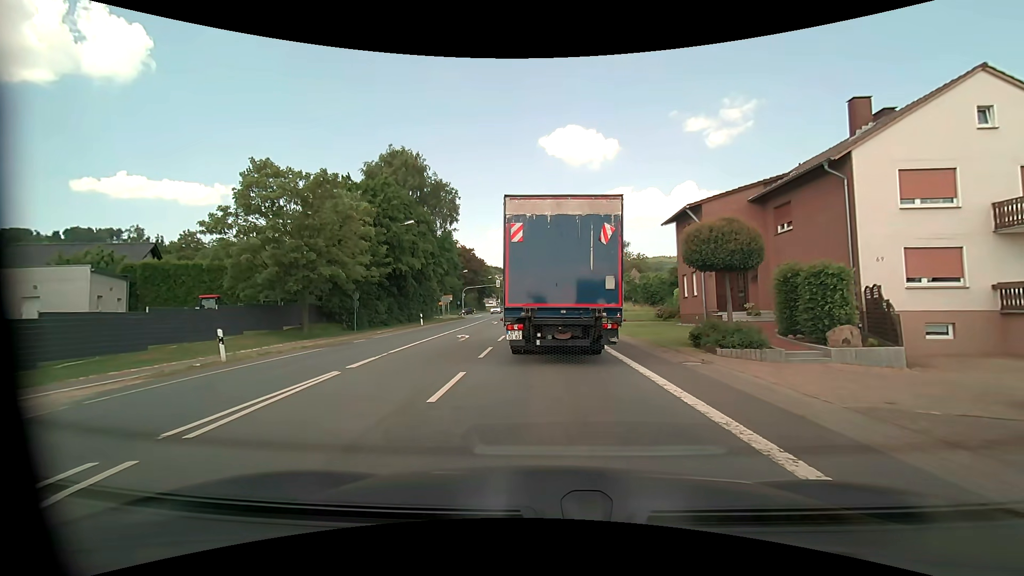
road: primary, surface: asphalt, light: Day
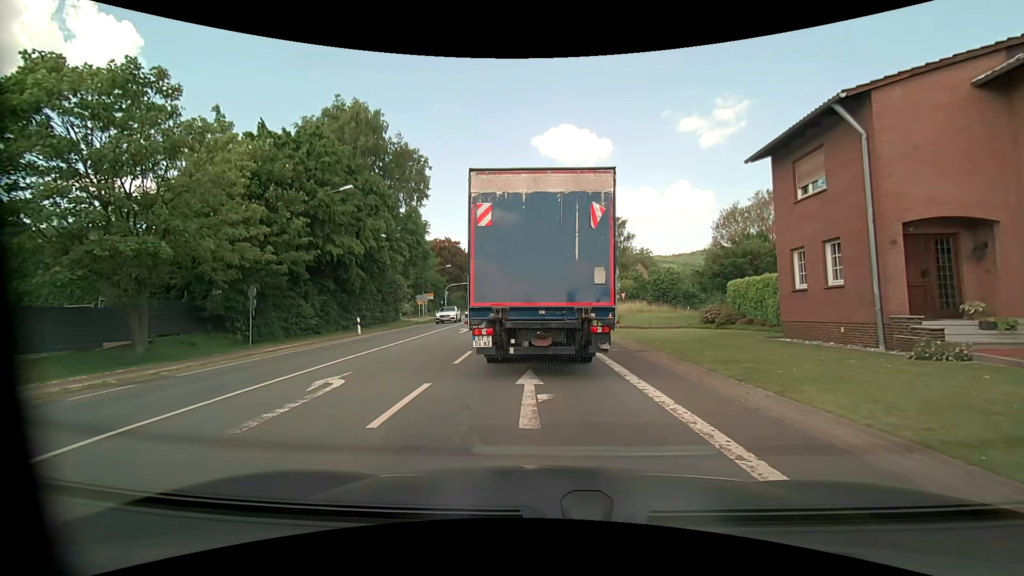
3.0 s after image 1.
(+0.1, +13.5) m; +1°
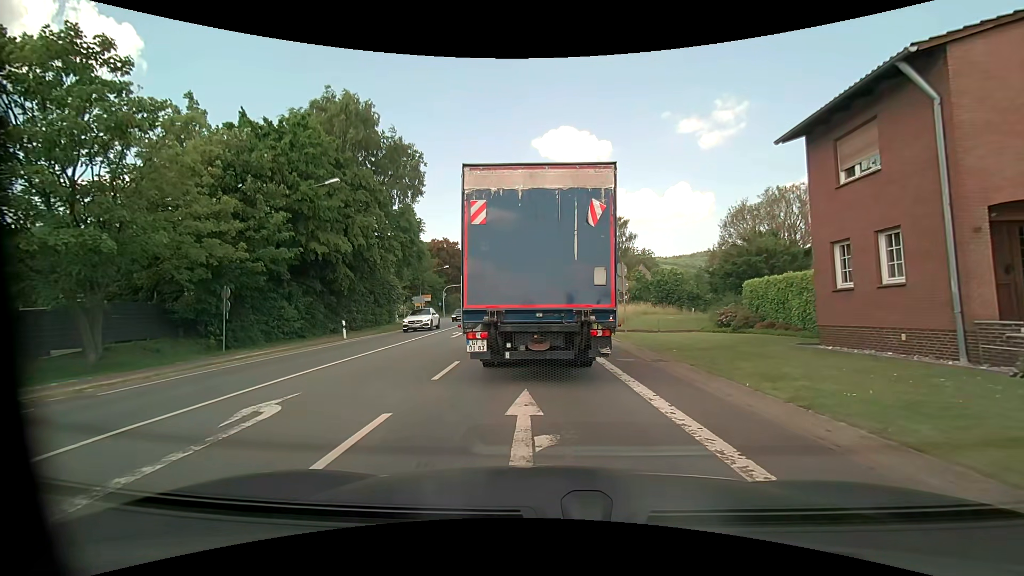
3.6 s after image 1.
(0.0, +2.2) m; -1°
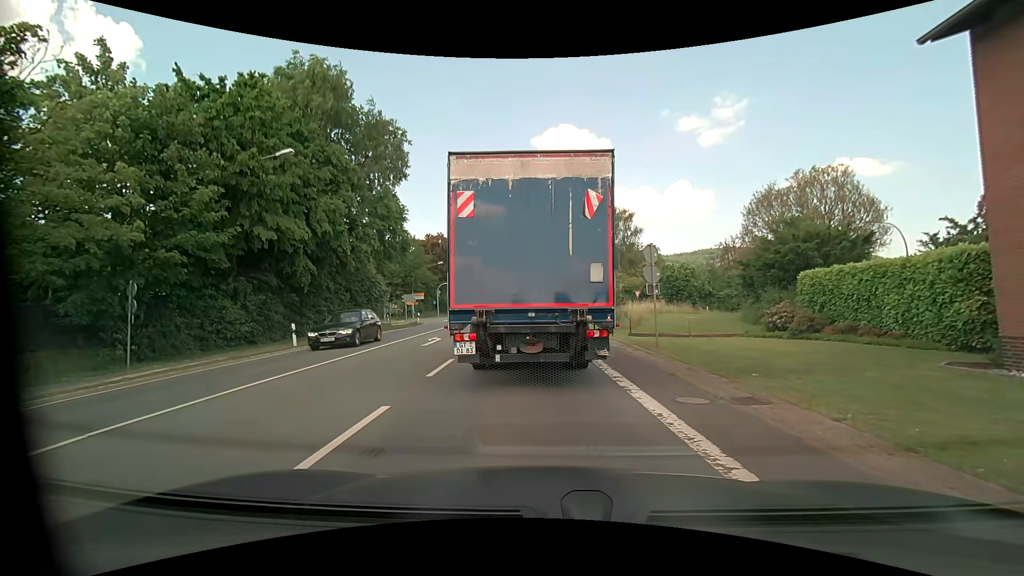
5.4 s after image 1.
(0.0, +5.6) m; 0°
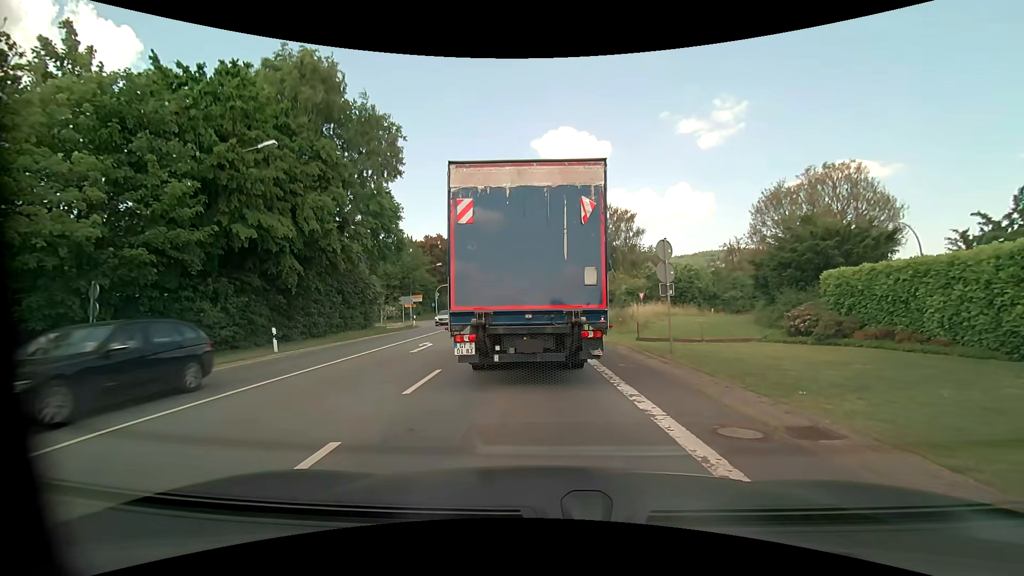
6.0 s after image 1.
(0.0, +1.7) m; +1°
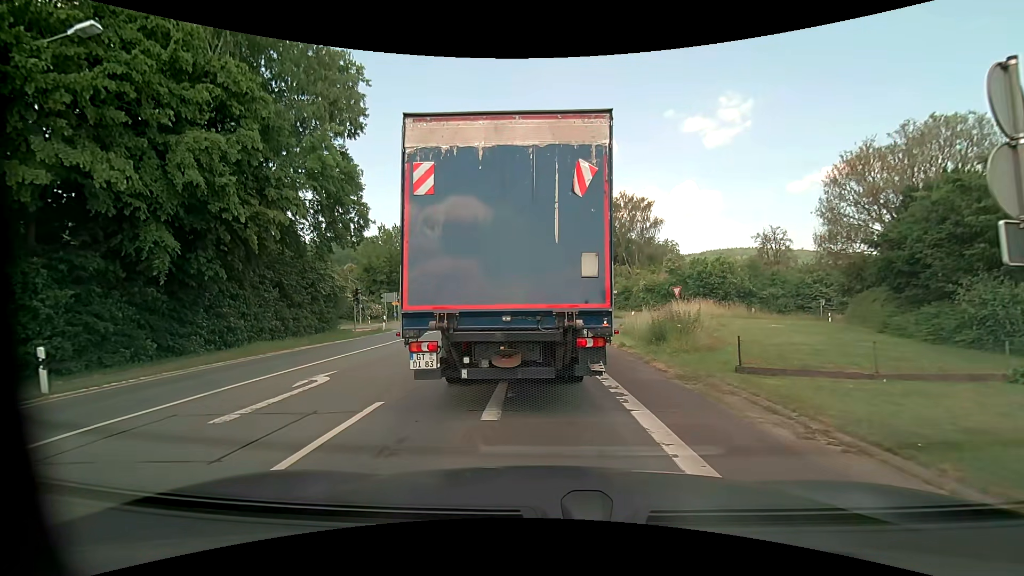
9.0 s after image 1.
(-0.2, +9.9) m; -1°
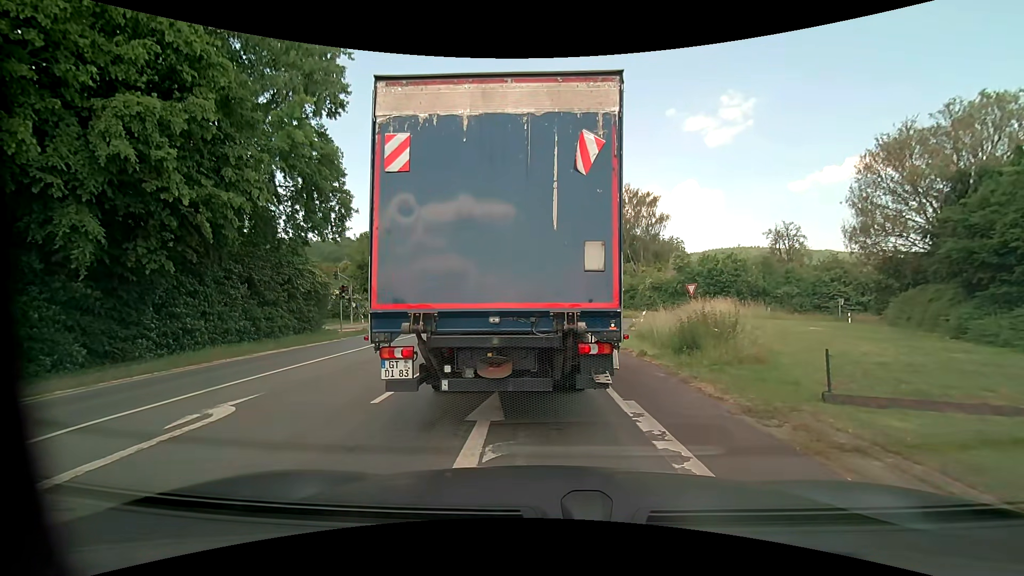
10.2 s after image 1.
(-0.1, +3.0) m; -2°
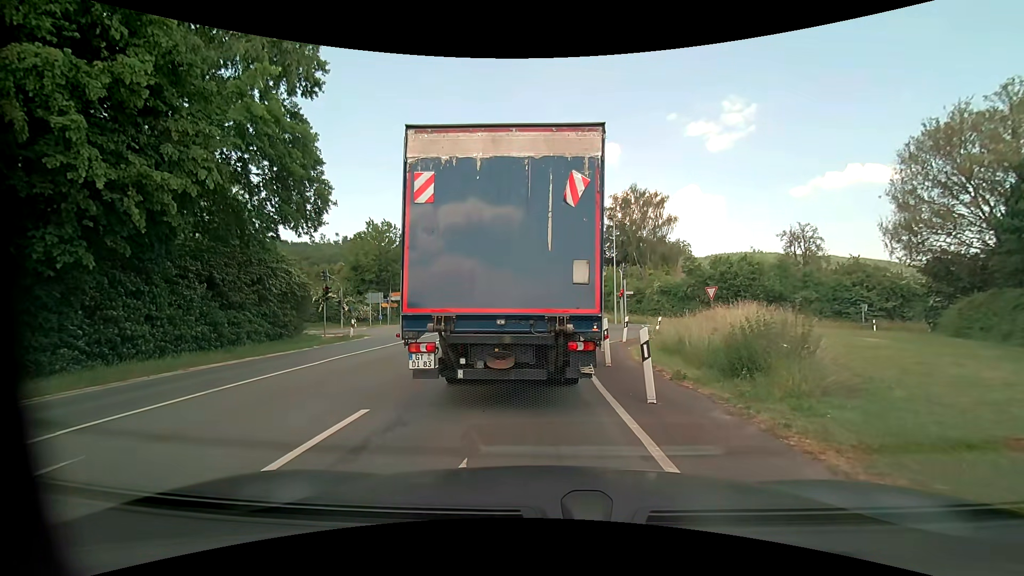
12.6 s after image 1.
(+0.1, +3.2) m; 0°
(0, +10) (0, +20) (-1, +30) (-1, +40) (-1, +50) (-1, +60) (-1, +70) (-1, +80) (-1, +90) (-1, +100) m
